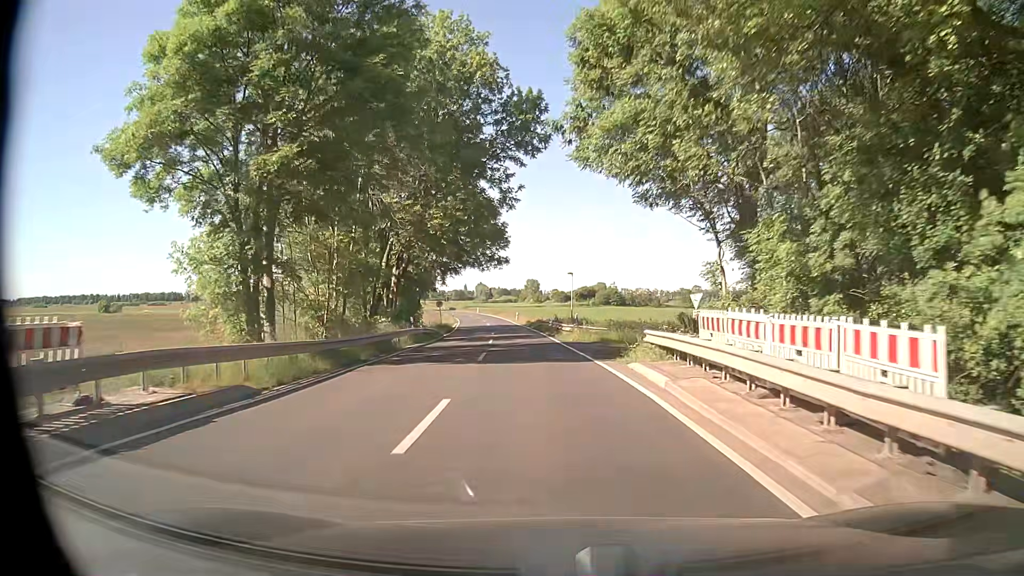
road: secondary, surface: asphalt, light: Day
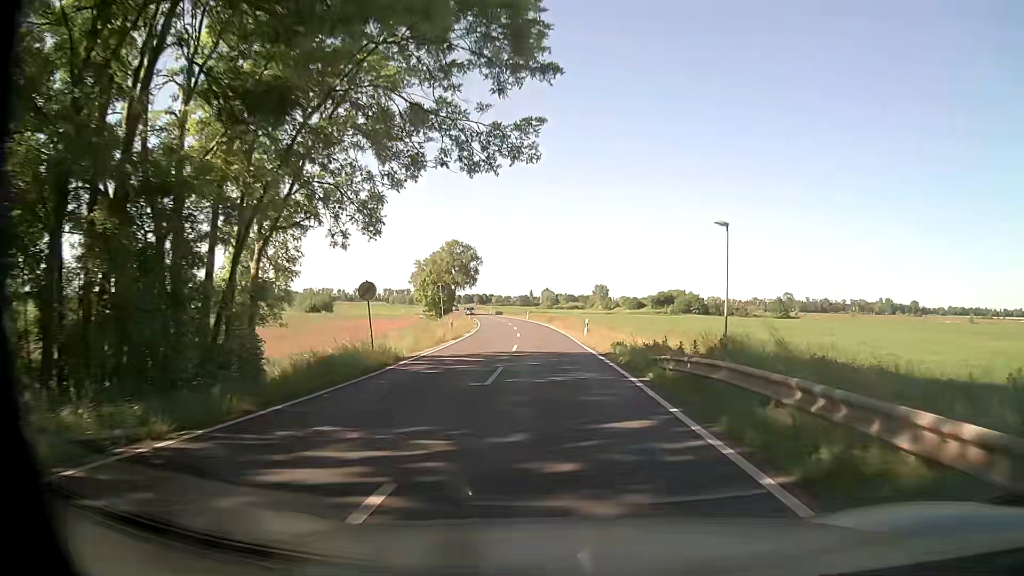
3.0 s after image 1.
(-2.5, +41.2) m; -5°
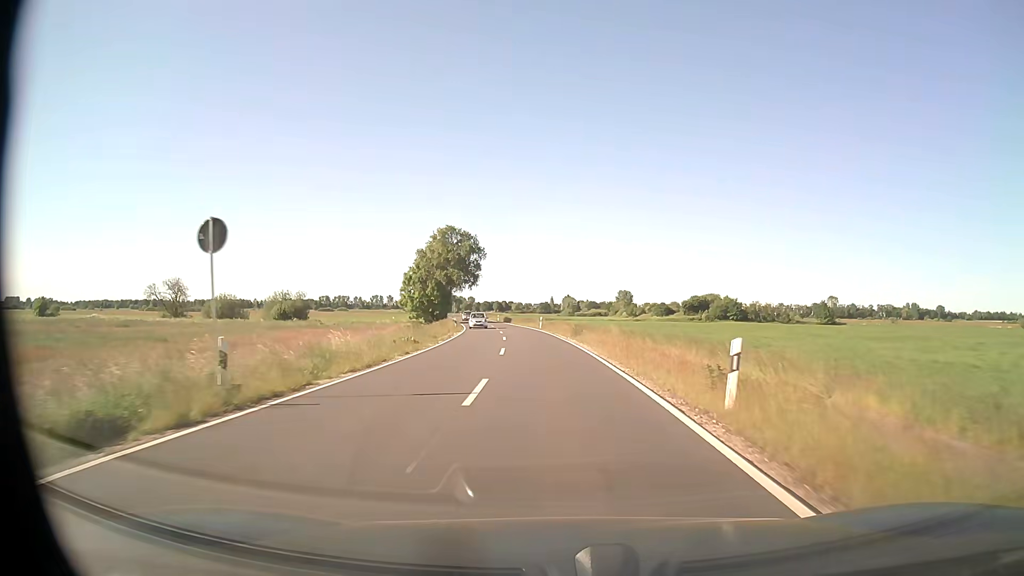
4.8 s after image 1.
(-0.8, +28.3) m; -2°
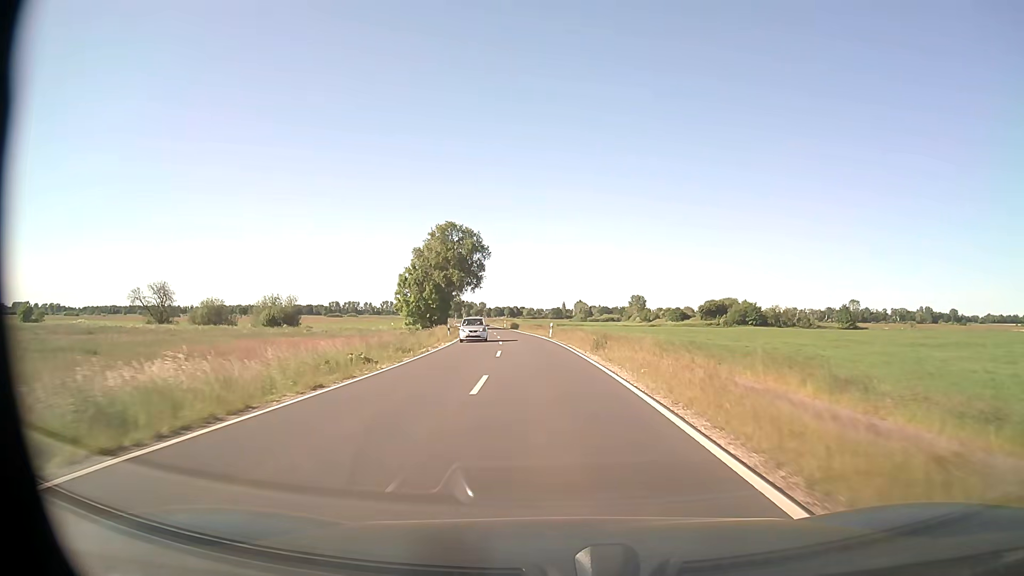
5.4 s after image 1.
(-0.1, +10.0) m; -1°
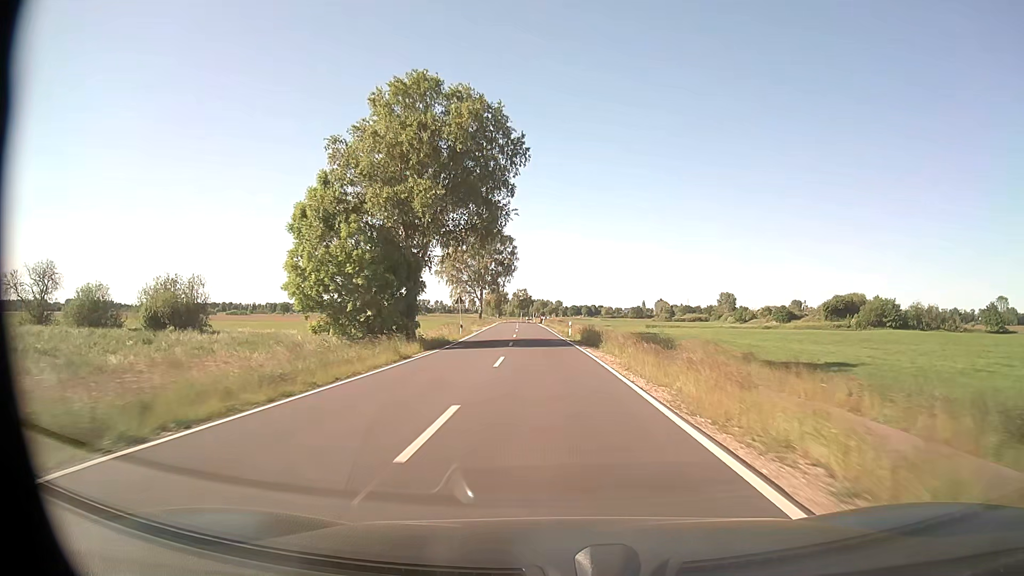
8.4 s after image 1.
(-3.2, +54.5) m; -7°
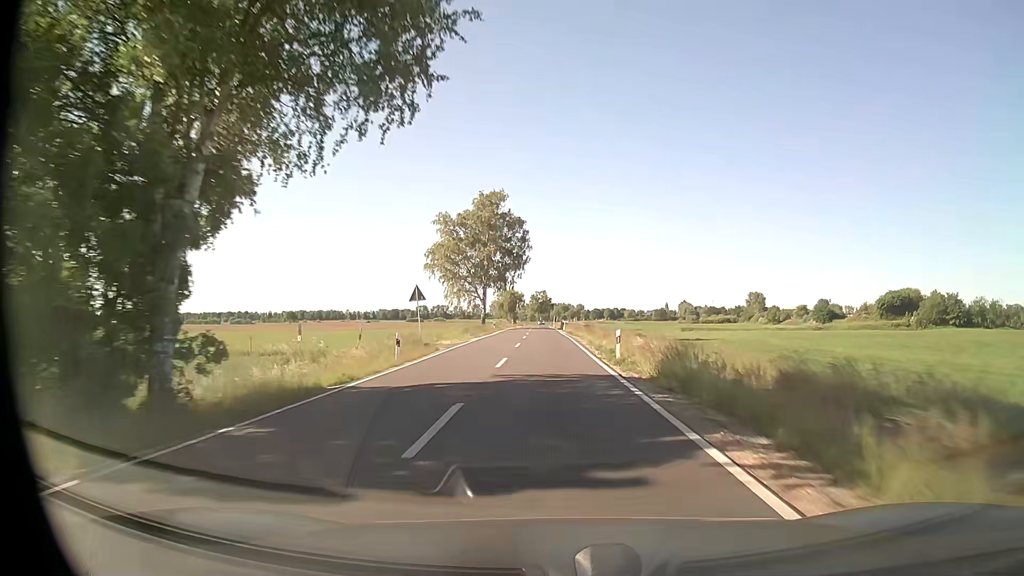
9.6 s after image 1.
(-0.4, +23.9) m; -2°
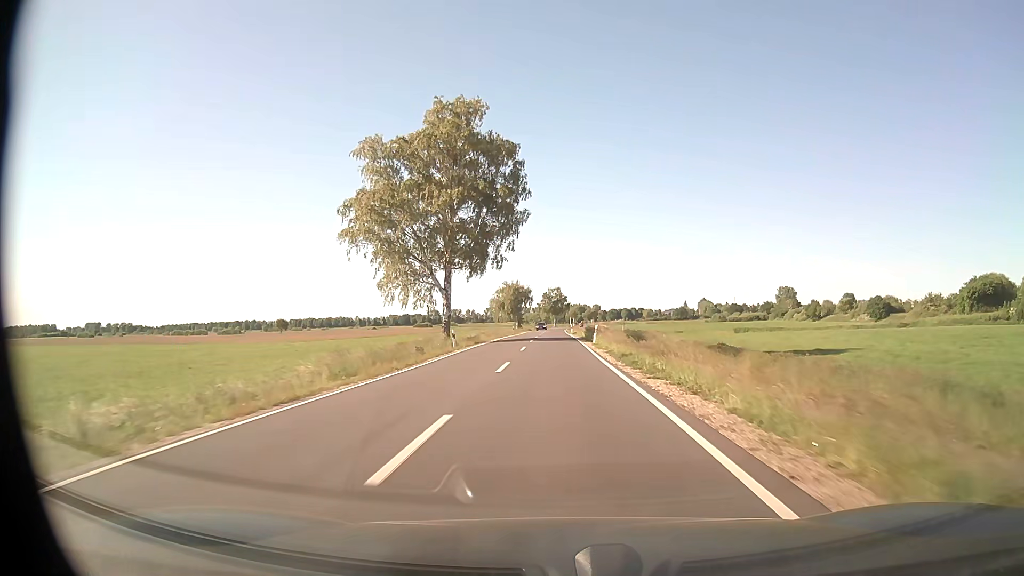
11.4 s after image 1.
(-0.4, +37.8) m; -1°
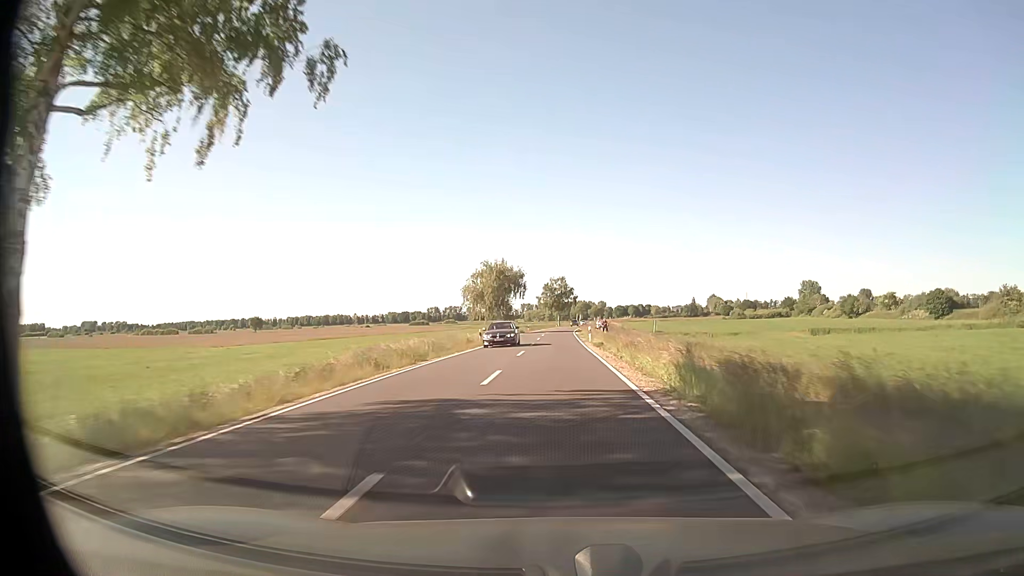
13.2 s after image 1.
(-0.1, +39.9) m; -1°
(0, +10) (0, +20) (0, +30) (0, +40) (0, +50) (0, +60) (0, +70) (+1, +80) (+1, +90) (+2, +100) m
